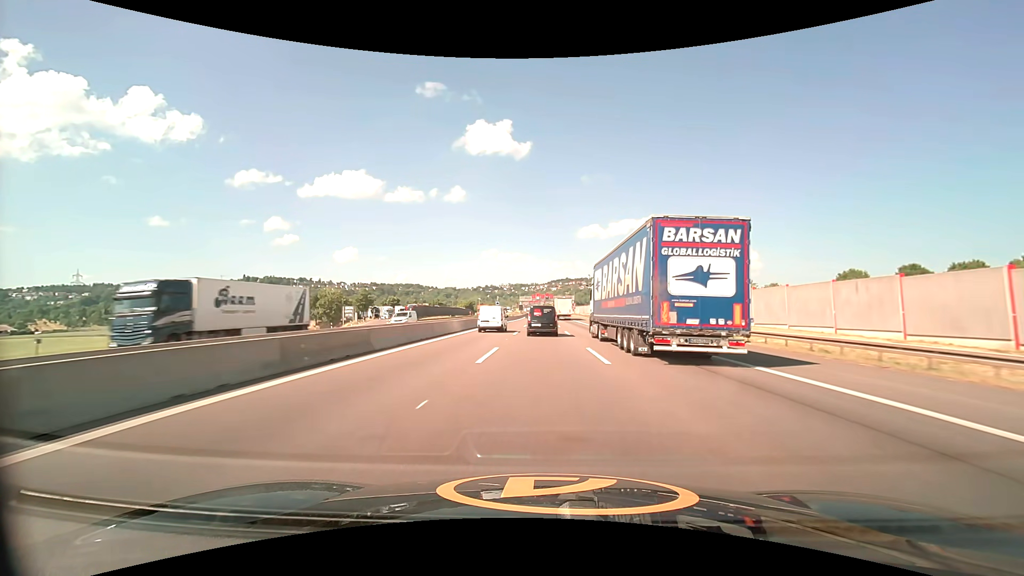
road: motorway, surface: asphalt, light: Day
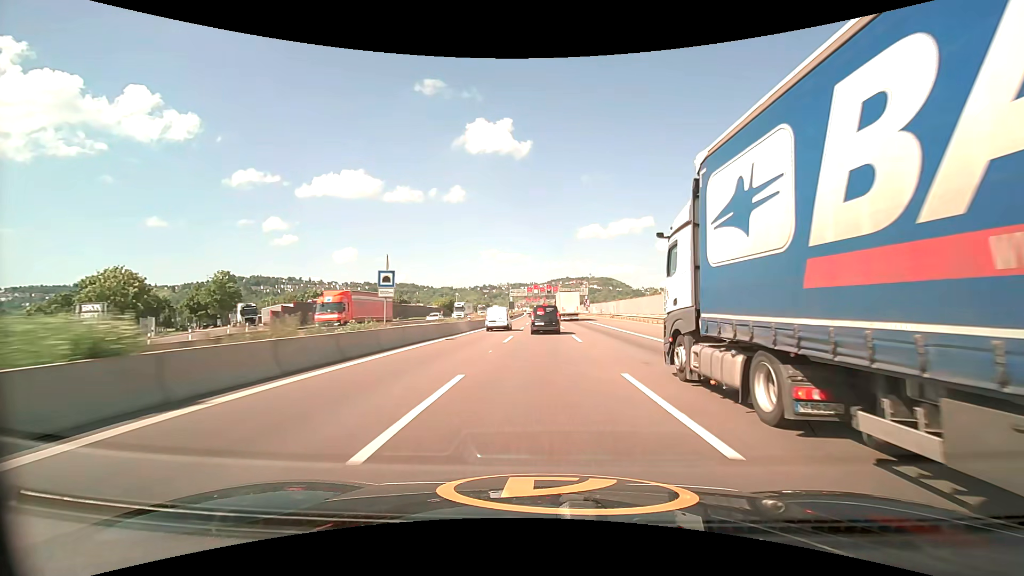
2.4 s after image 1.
(+0.1, +62.3) m; 0°
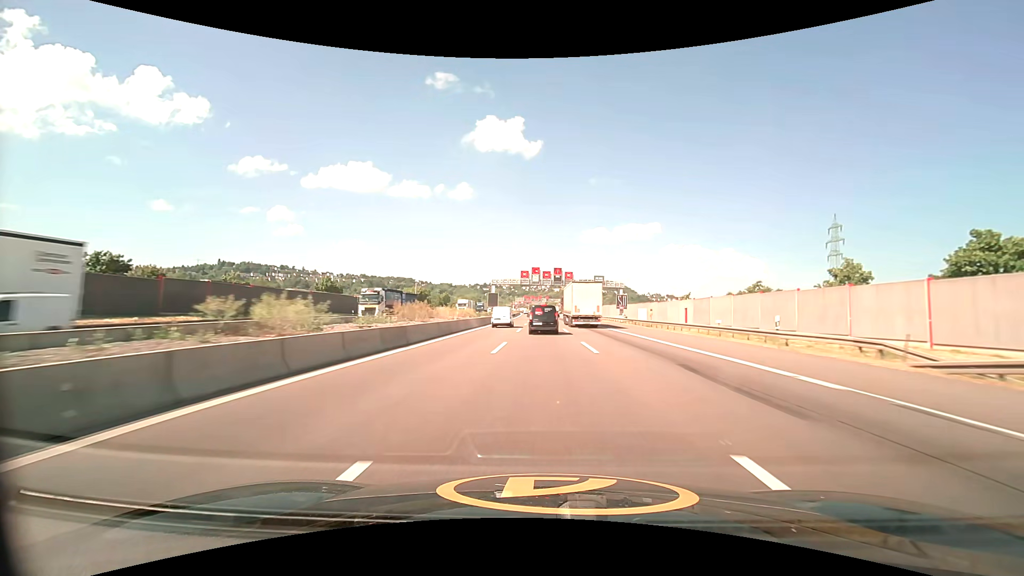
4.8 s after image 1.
(+0.2, +59.6) m; 0°
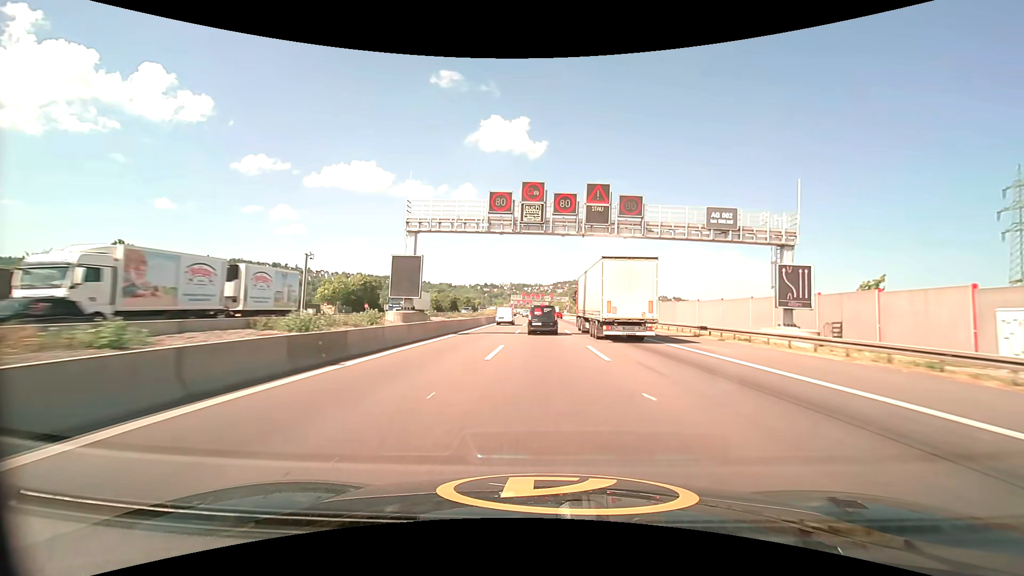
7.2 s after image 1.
(-0.1, +55.9) m; 0°
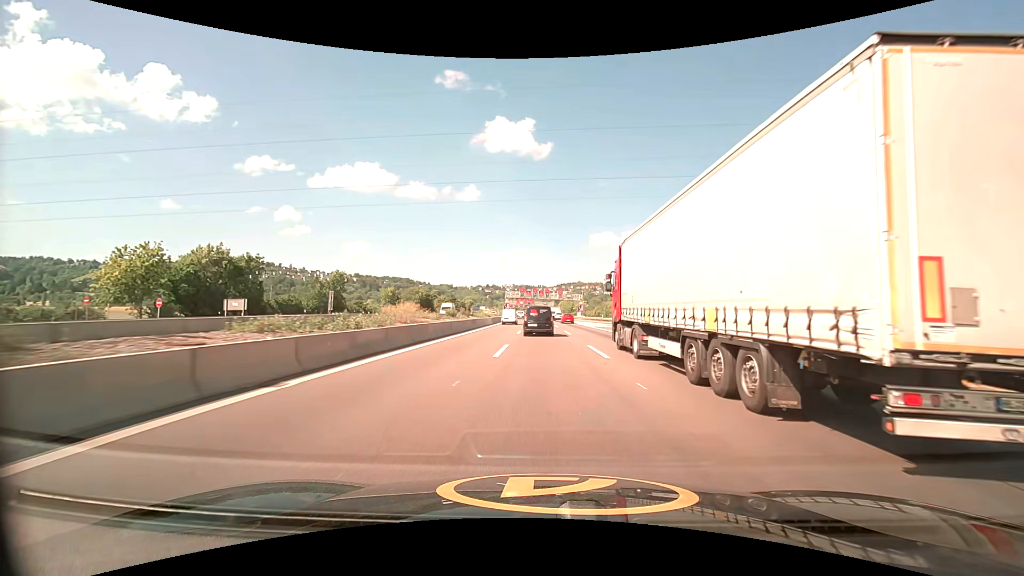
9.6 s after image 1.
(-0.2, +52.4) m; 0°
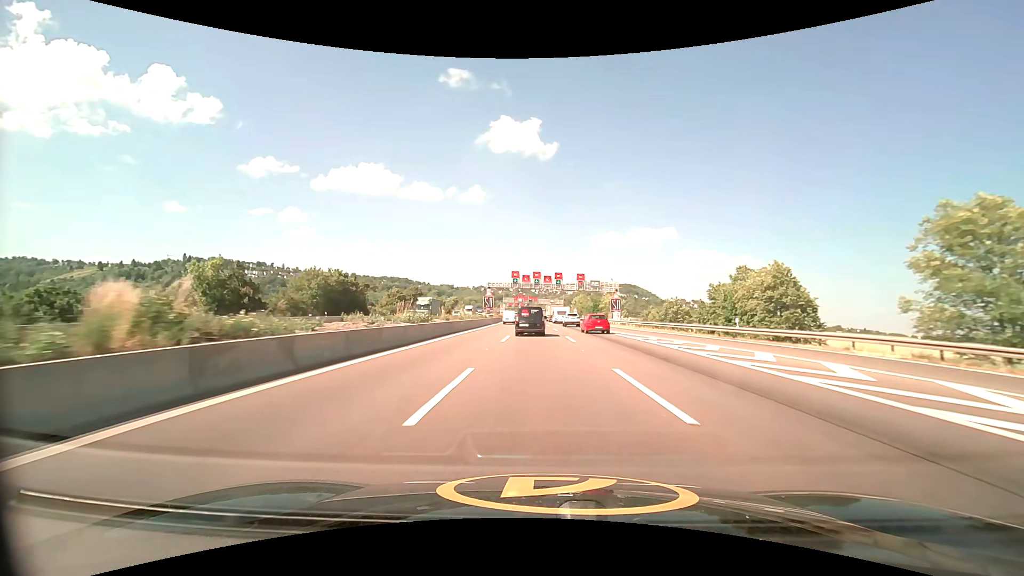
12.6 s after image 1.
(-0.2, +62.9) m; -1°
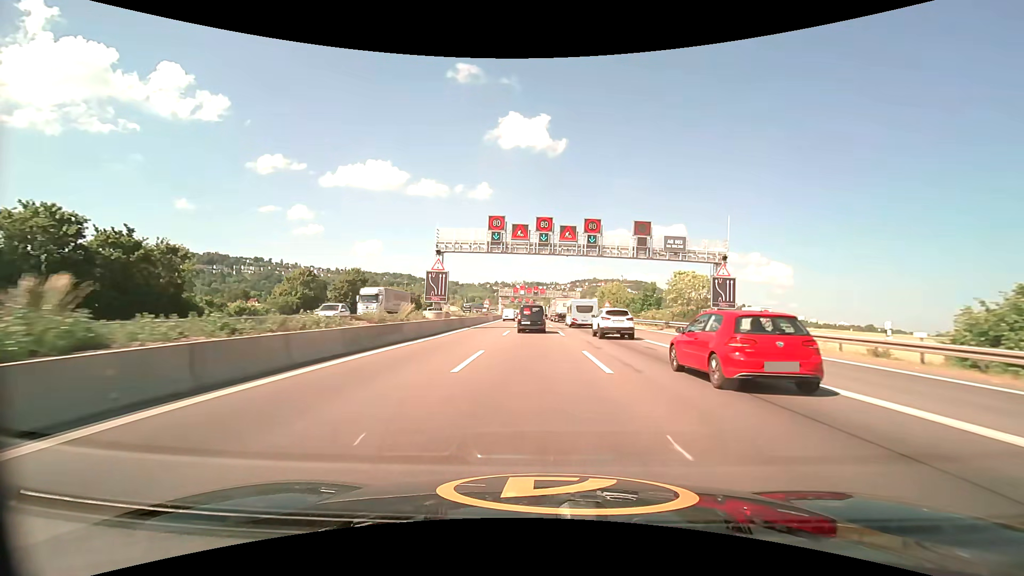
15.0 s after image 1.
(-0.2, +48.7) m; -1°
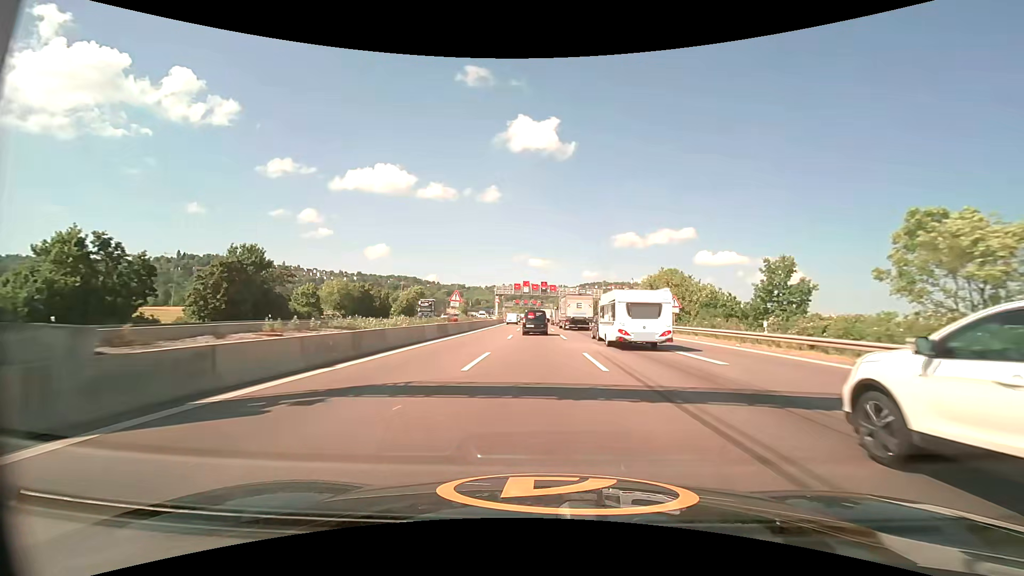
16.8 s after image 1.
(-0.4, +34.8) m; -1°
(0, +10) (0, +20) (0, +30) (0, +40) (0, +50) (-1, +60) (-1, +70) (-1, +80) (-1, +90) (-2, +100) m
